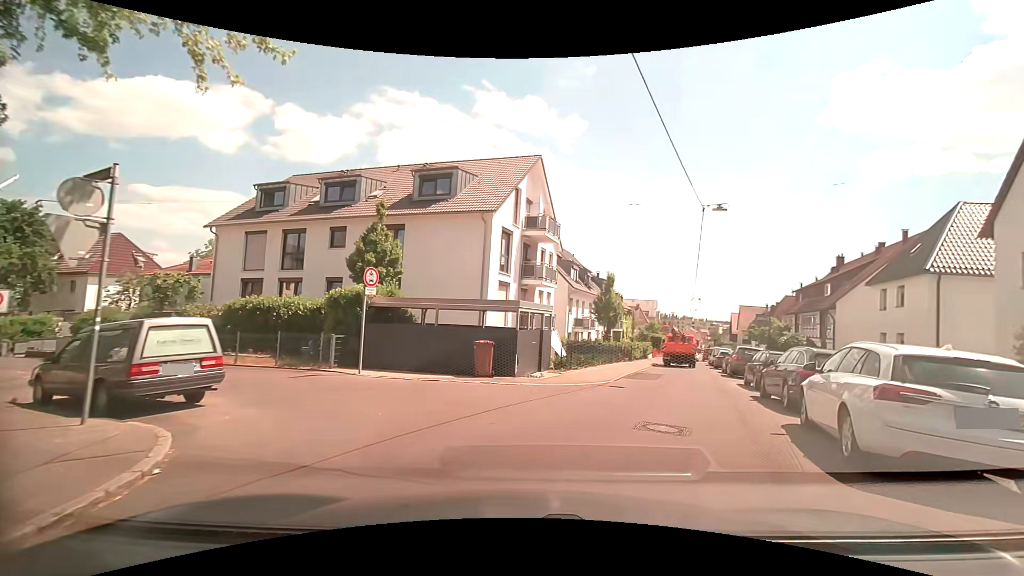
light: Day
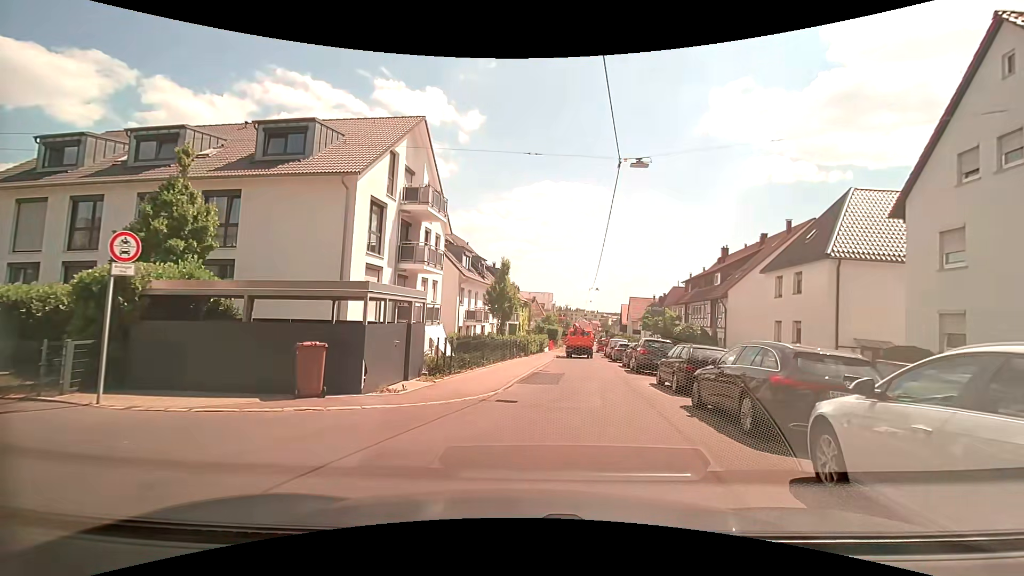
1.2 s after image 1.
(+0.6, +4.6) m; +12°
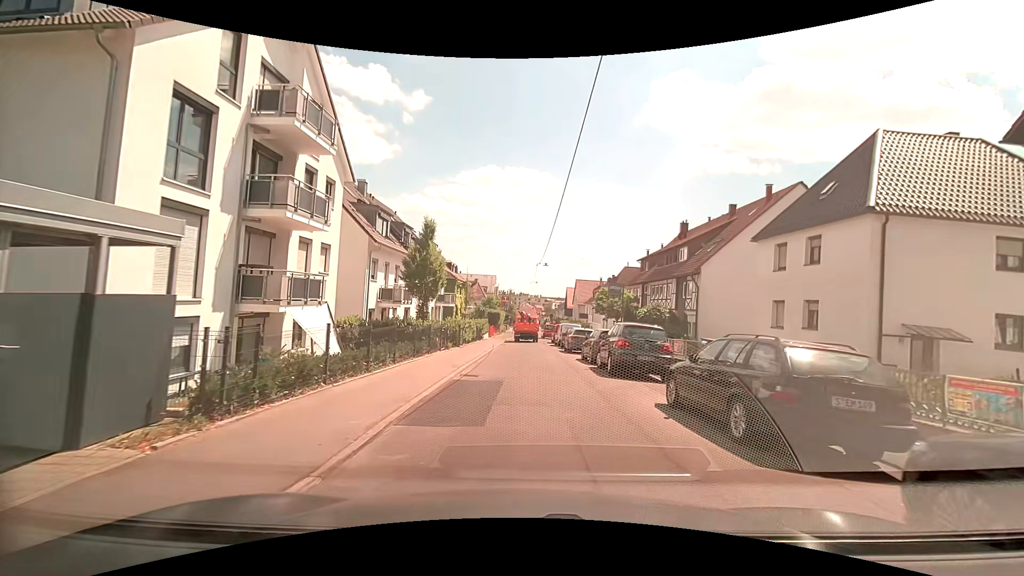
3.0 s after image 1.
(+0.5, +8.0) m; +6°
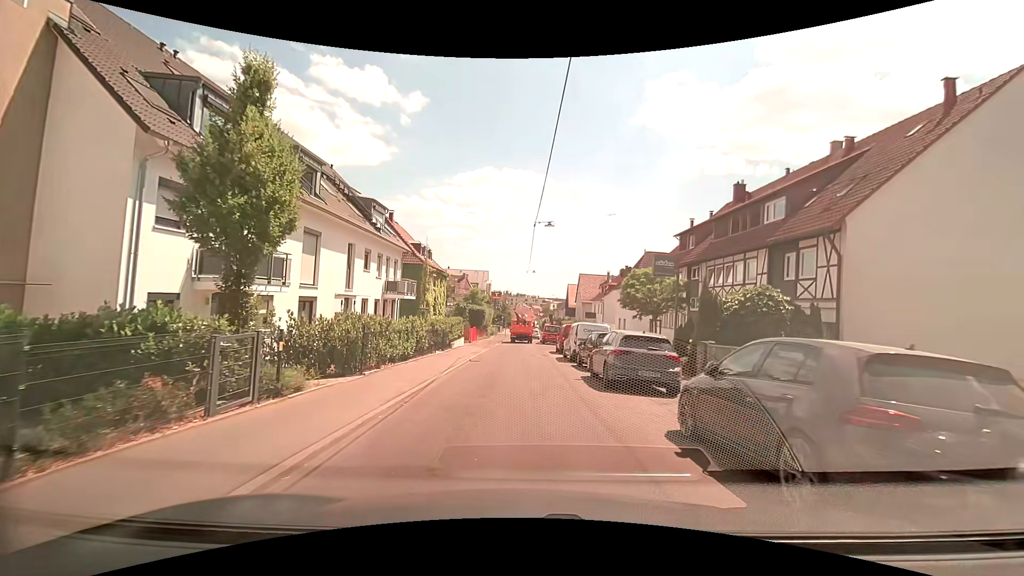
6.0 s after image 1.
(+0.4, +15.7) m; +1°
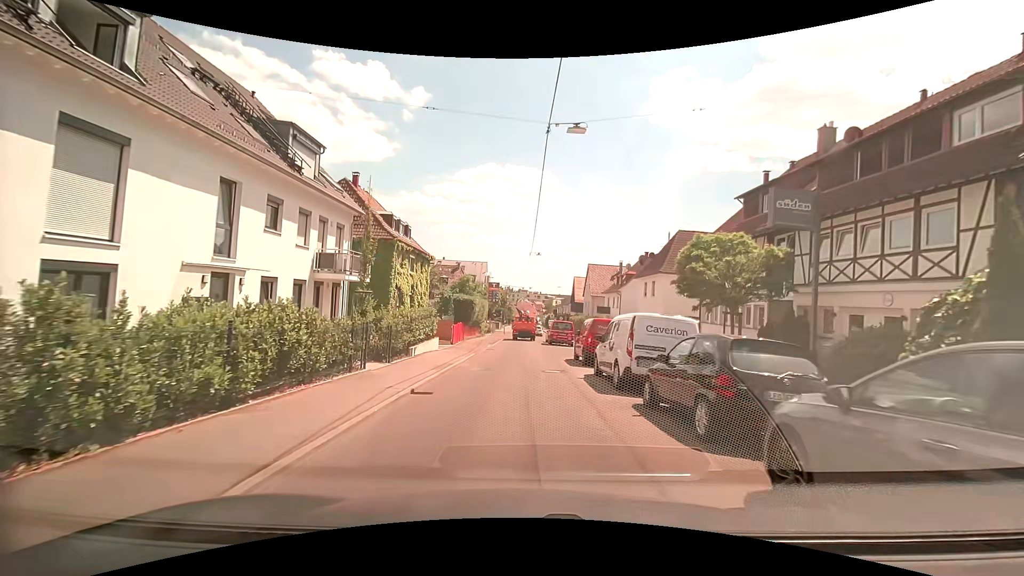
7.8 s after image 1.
(0.0, +10.9) m; 0°
(0, +10) (0, +20) (0, +30) (0, +40) (0, +50) (0, +60) (0, +70) (0, +80) (0, +90) (0, +100) m
